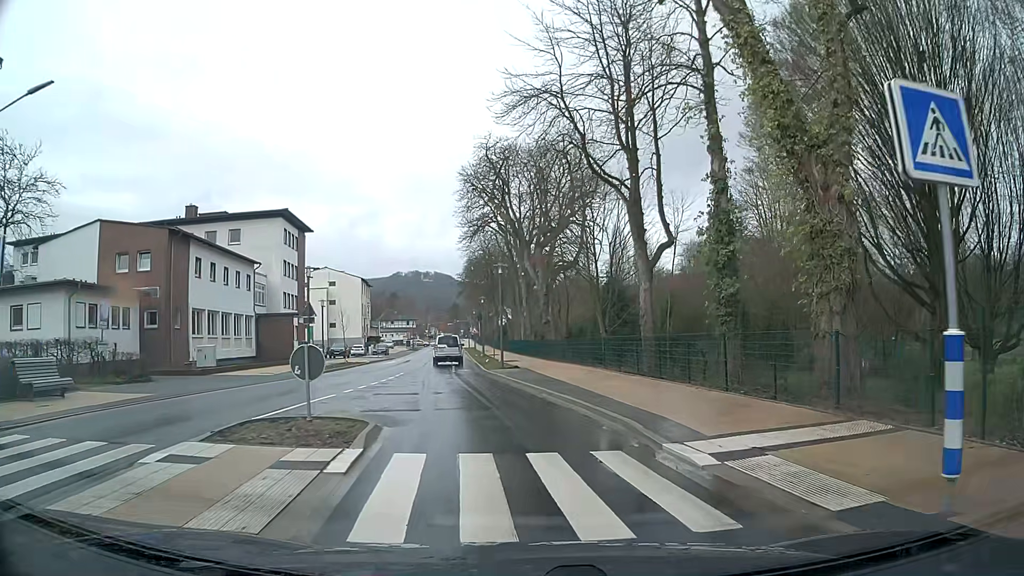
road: tertiary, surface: asphalt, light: Day
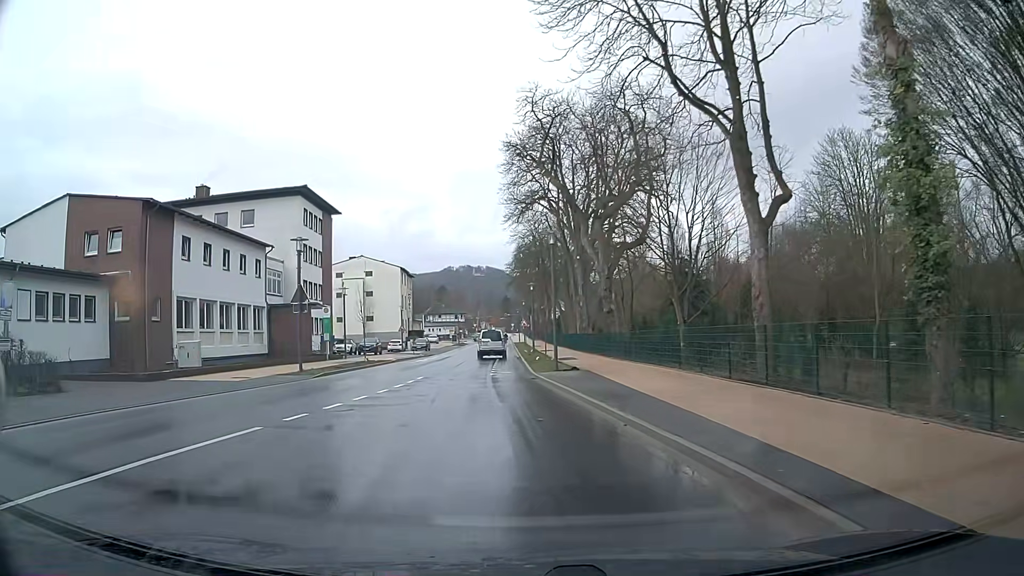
(-0.1, +8.4) m; -3°
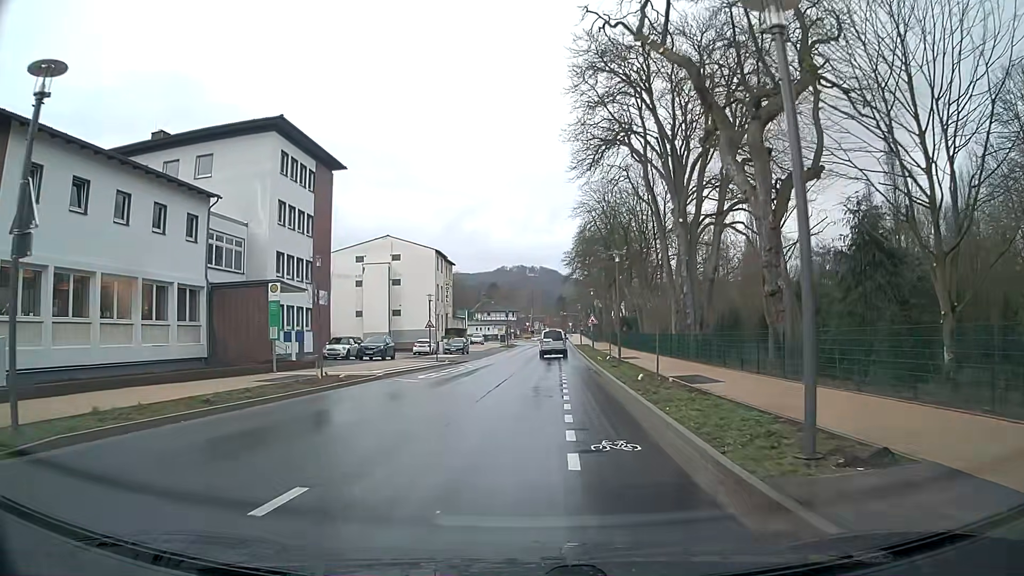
(-1.3, +18.5) m; -4°
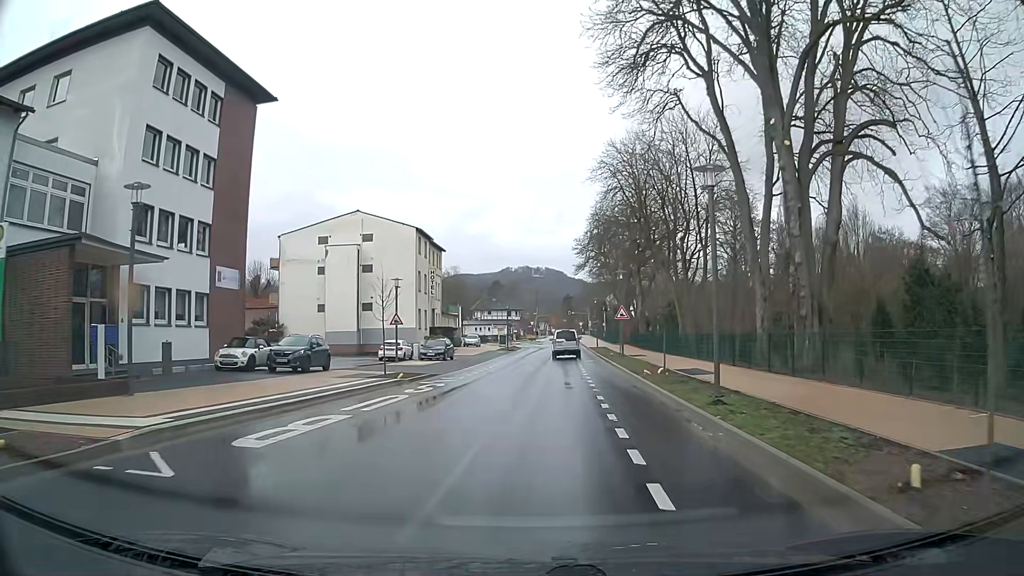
(0.0, +15.9) m; -1°
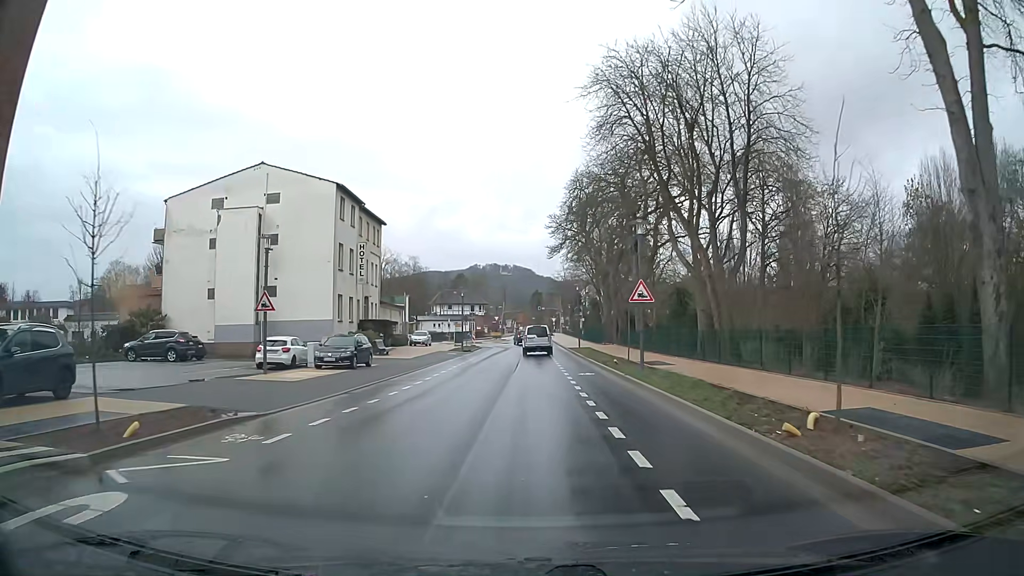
(+0.4, +16.7) m; +1°
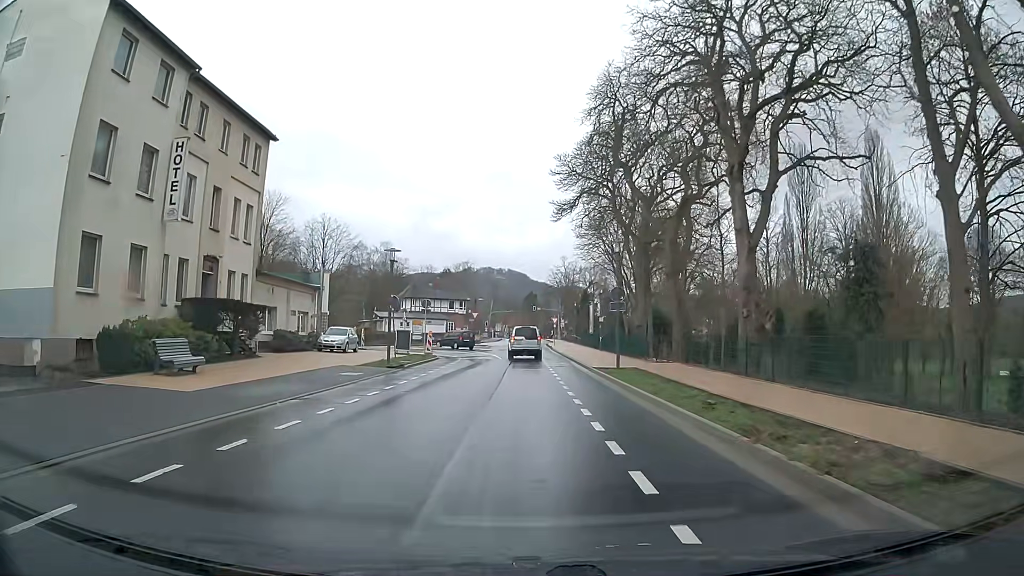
(+0.8, +27.3) m; +2°
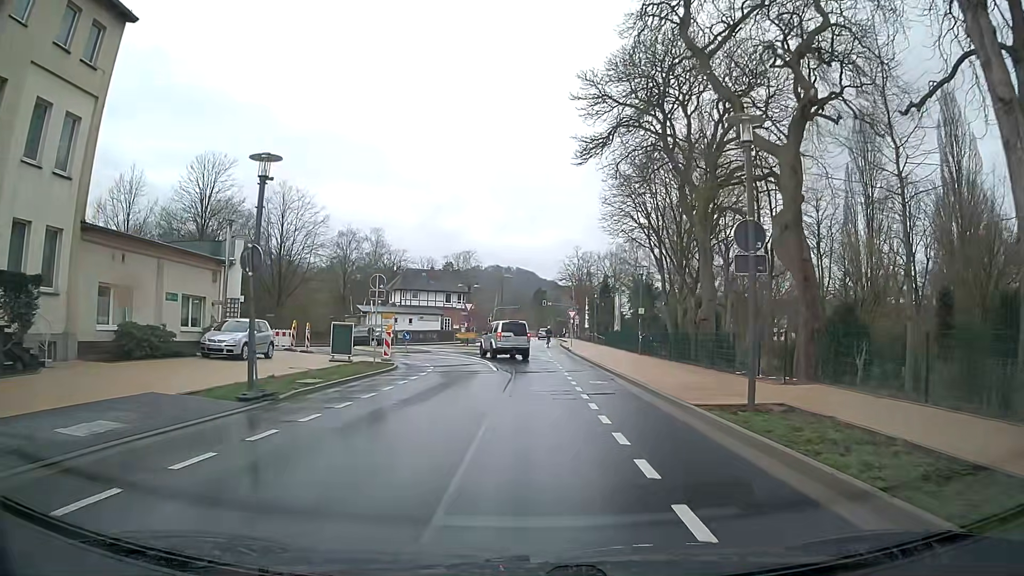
(-0.1, +15.5) m; -2°
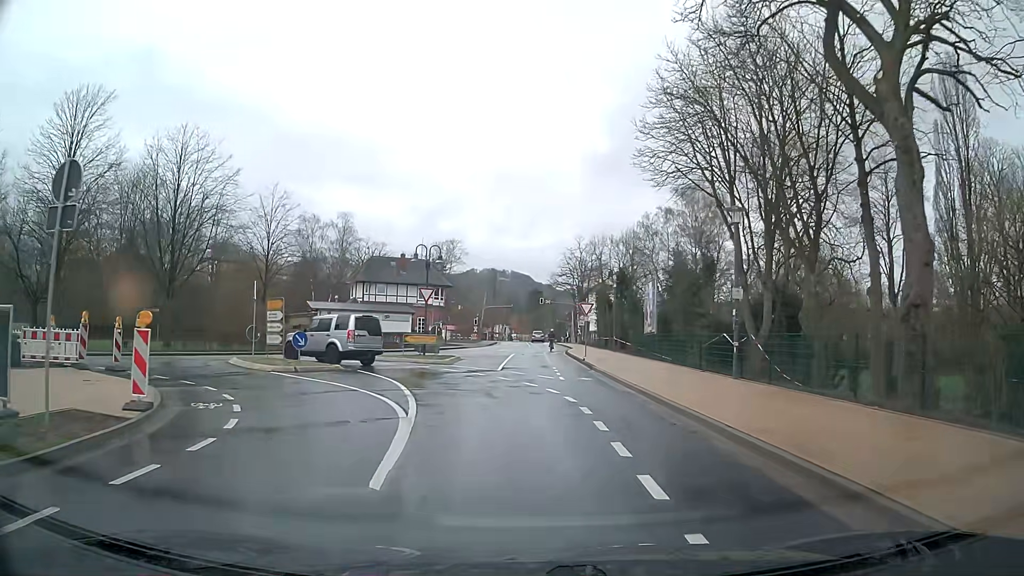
(+0.6, +18.8) m; +2°
(0, +10) (-2, +20) (-7, +28) (-17, +29) (-26, +25) (-34, +19) (-42, +13) (-51, +8) (-60, +4) (-70, +1) m
